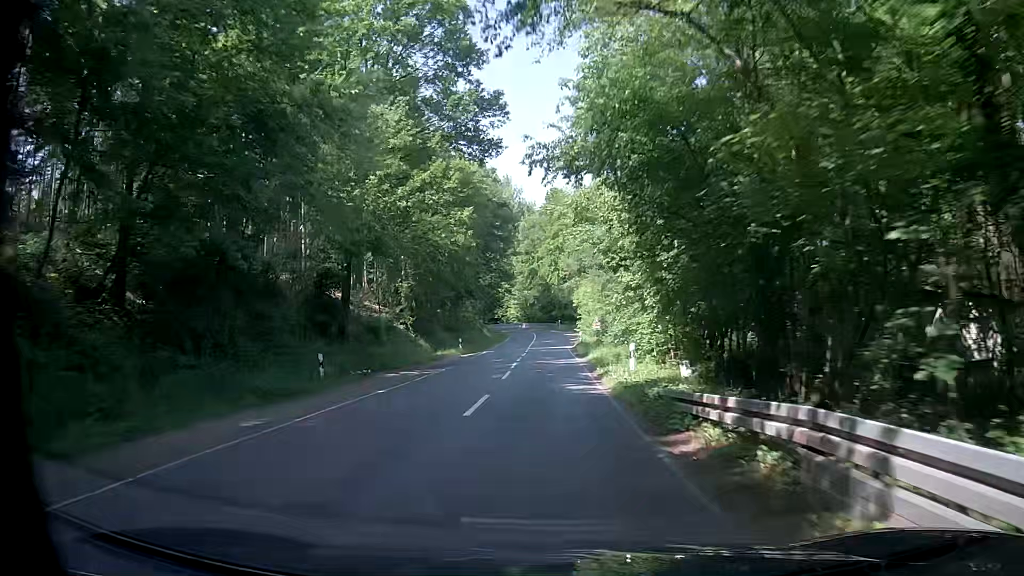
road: secondary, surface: asphalt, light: Day
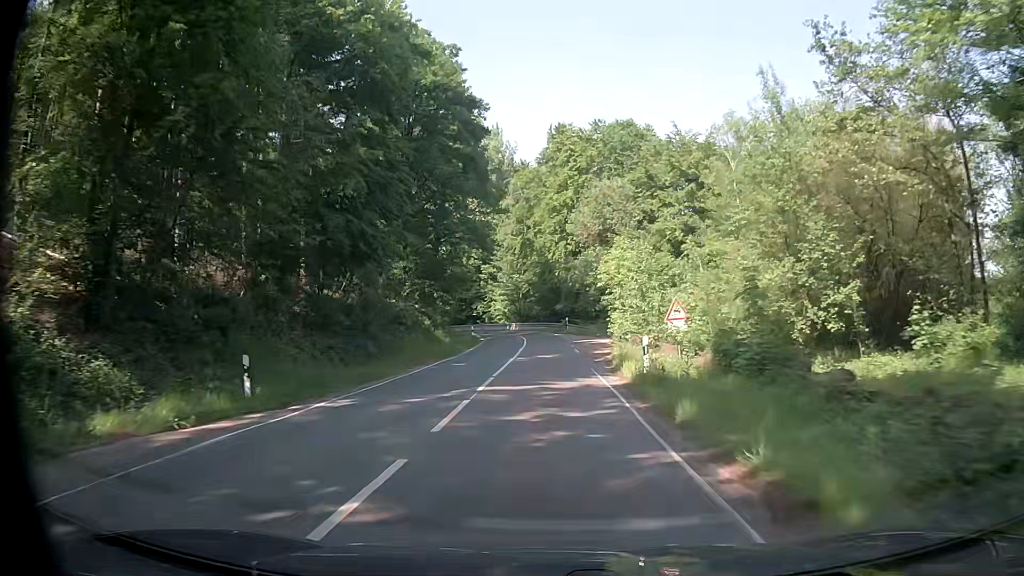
(-0.2, +35.3) m; -1°
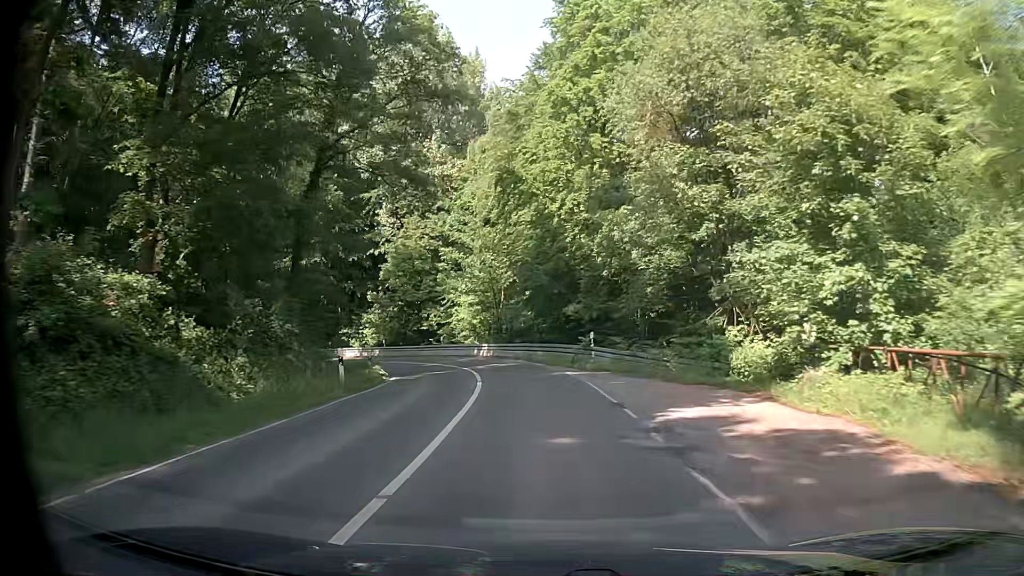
(+0.2, +33.2) m; +1°
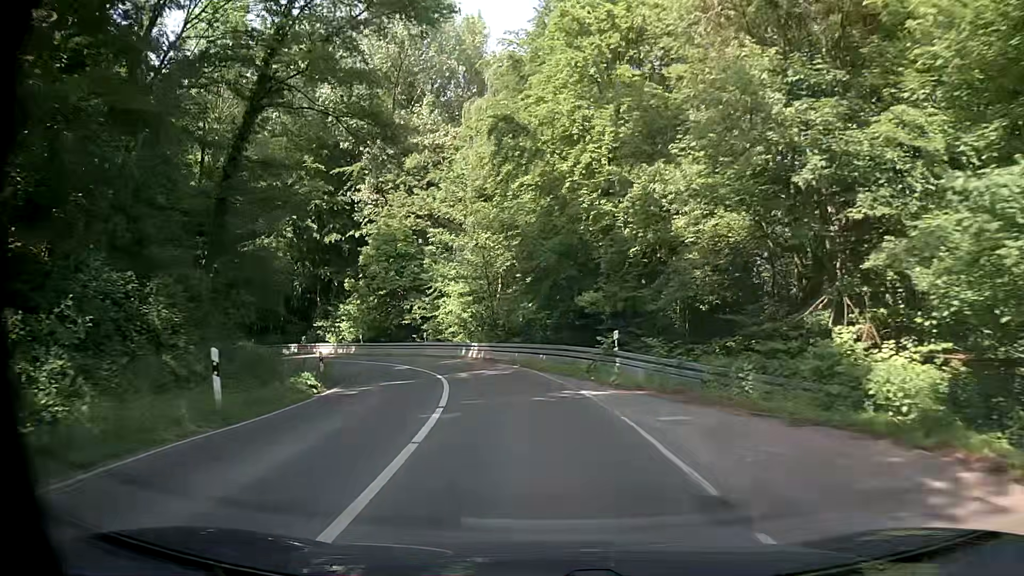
(-0.1, +7.7) m; 0°
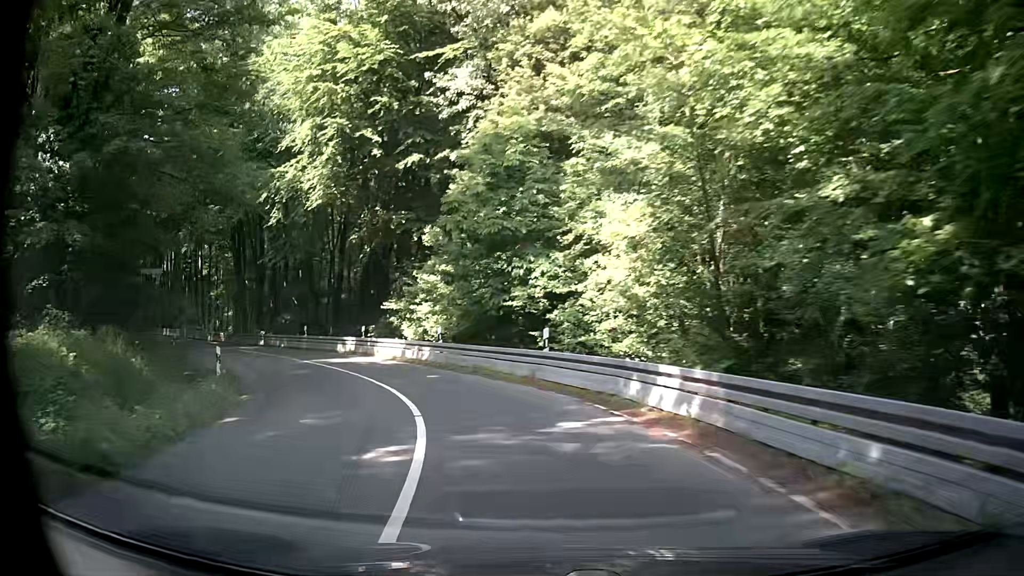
(-2.1, +21.4) m; -14°
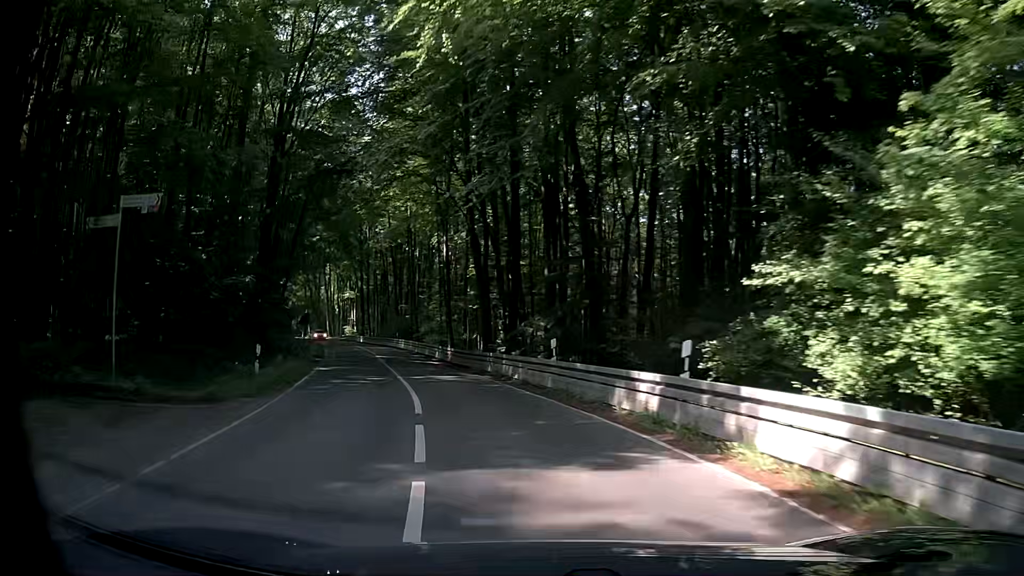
(-4.7, +20.7) m; -27°
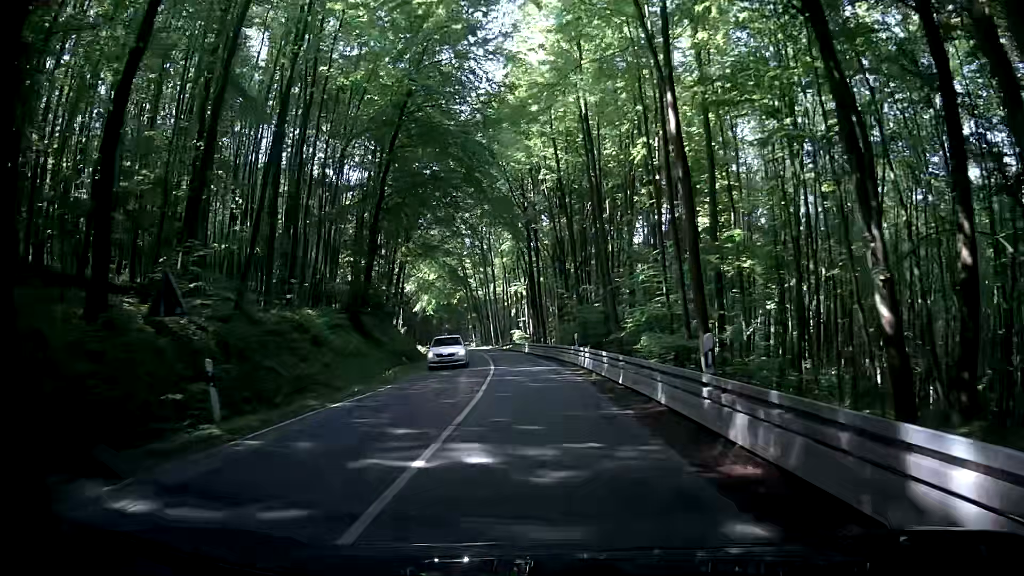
(-4.9, +31.6) m; -13°
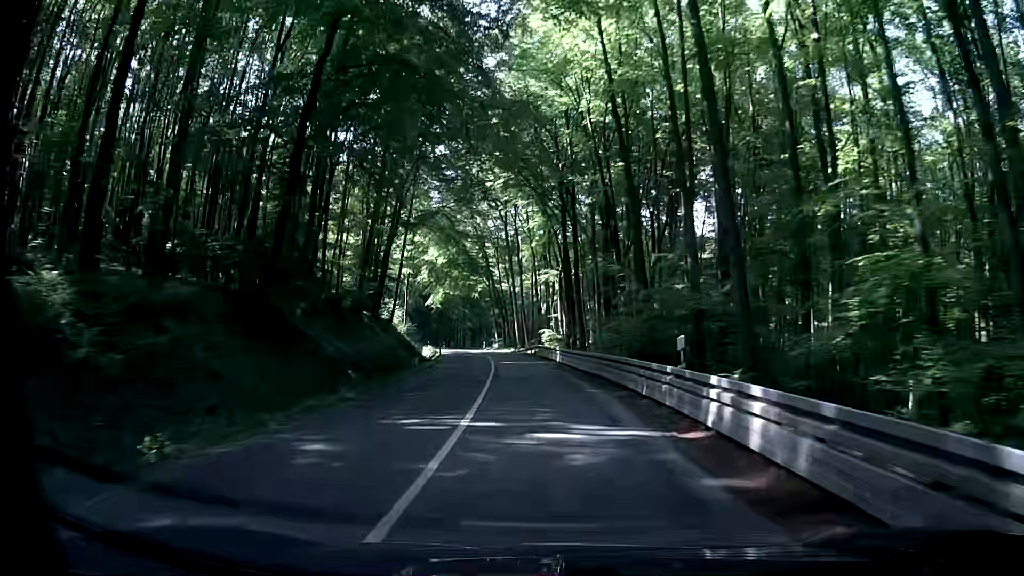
(-1.2, +17.6) m; -7°
(0, +10) (0, +20) (-1, +30) (-2, +40) (-2, +50) (-4, +60) (-6, +70) (-7, +80) (-9, +89) (-11, +99) m
